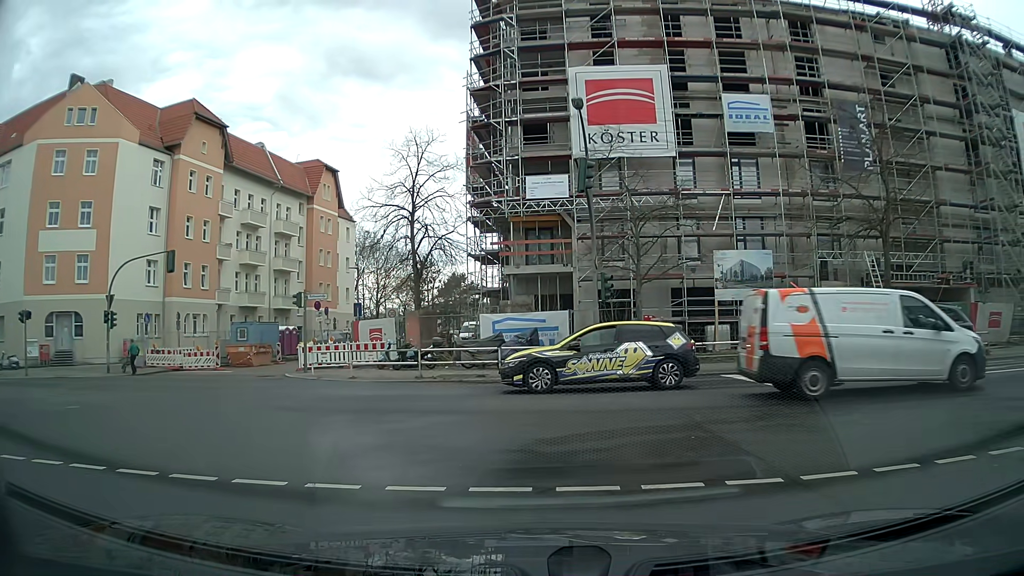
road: residential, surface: asphalt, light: Day
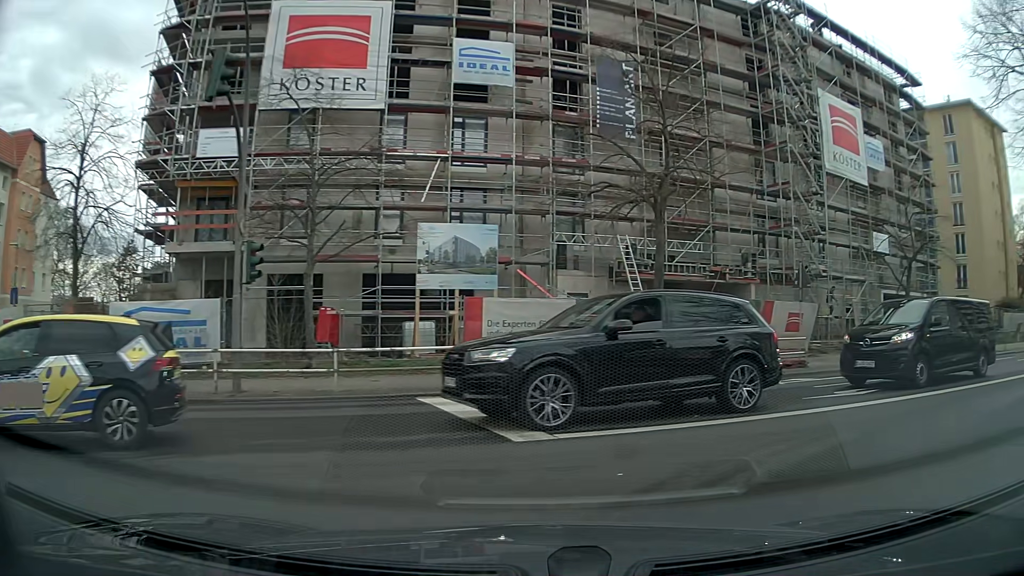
(+2.0, +7.0) m; +30°
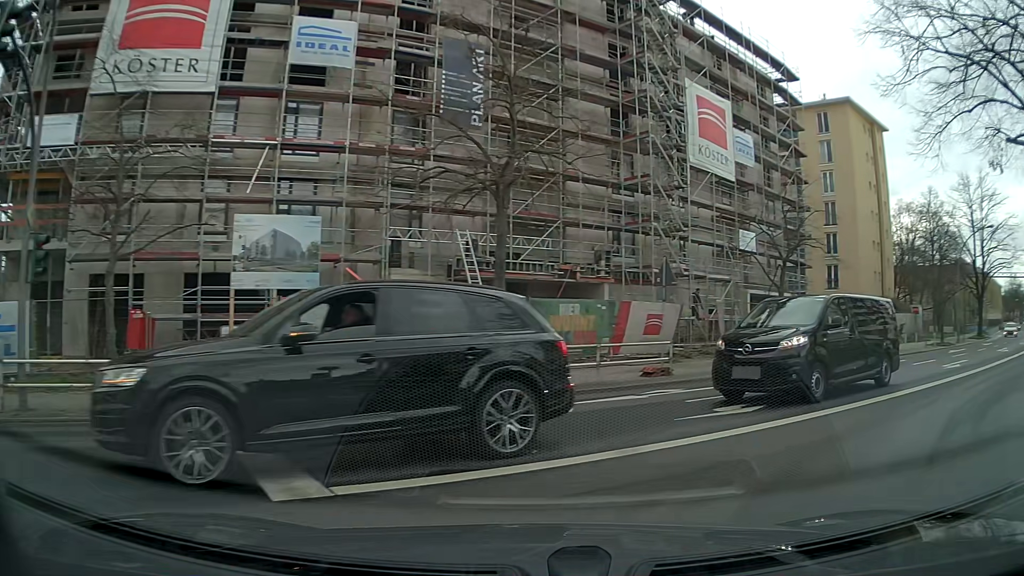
(+0.2, +2.4) m; +12°
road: secondary
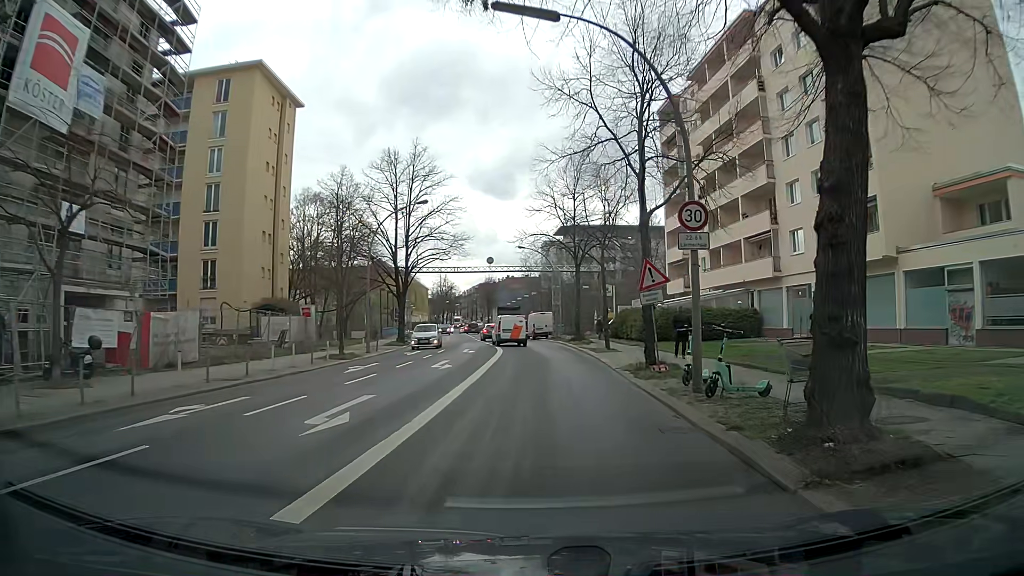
(+6.5, +10.0) m; +51°
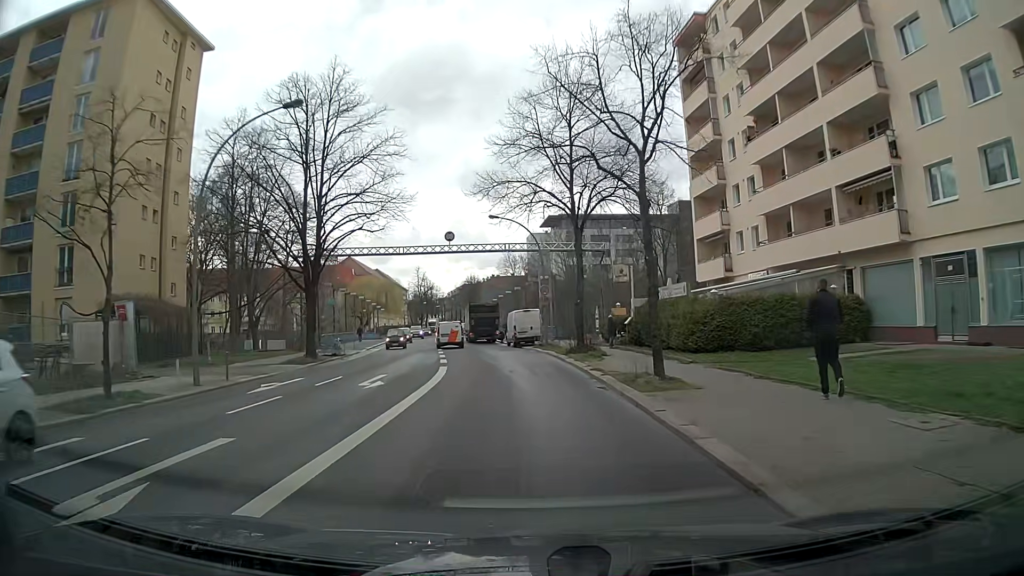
(+0.8, +17.3) m; +1°
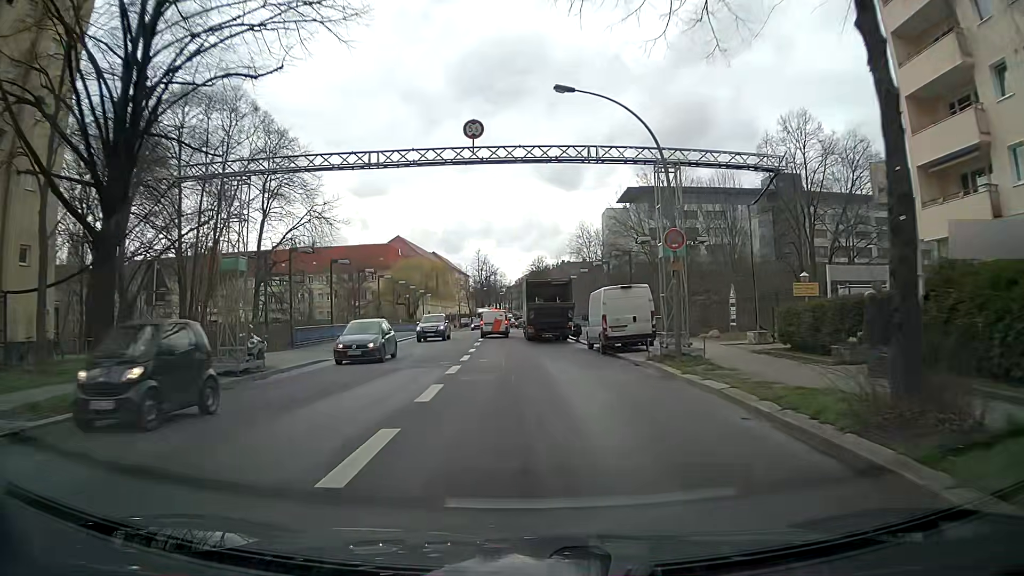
(-0.9, +21.3) m; -5°
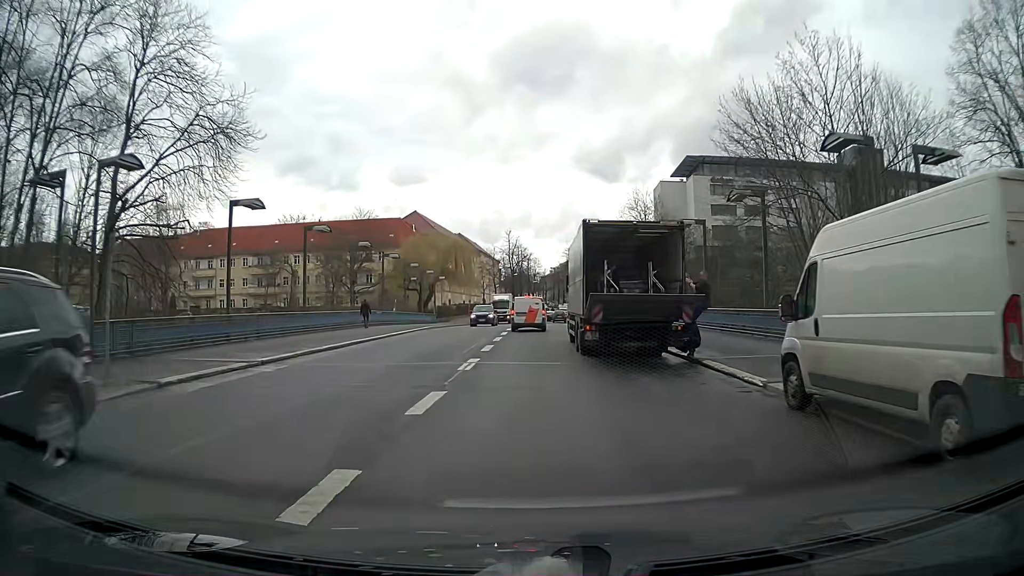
(-0.6, +20.6) m; -3°
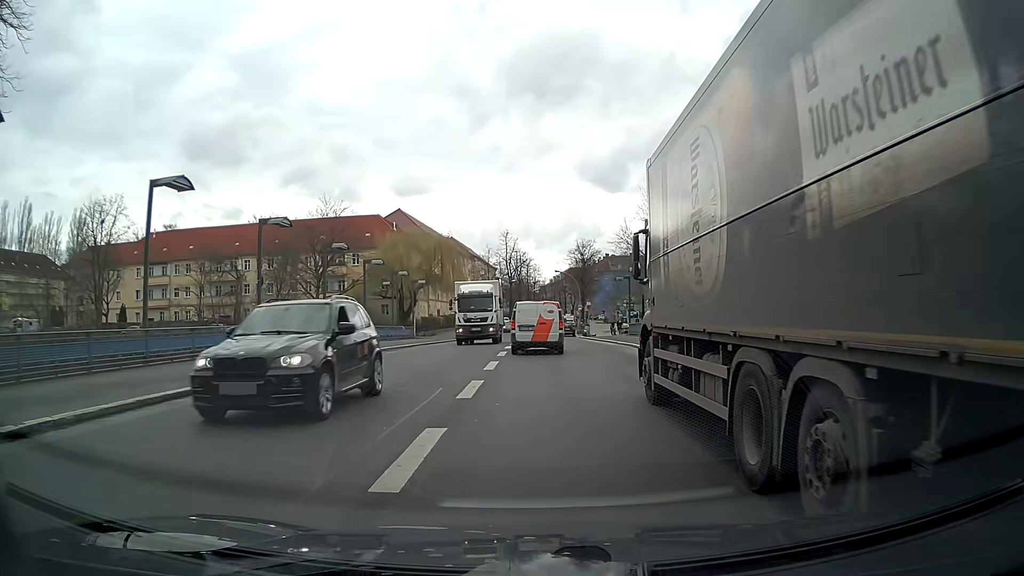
(-0.1, +15.5) m; +1°
